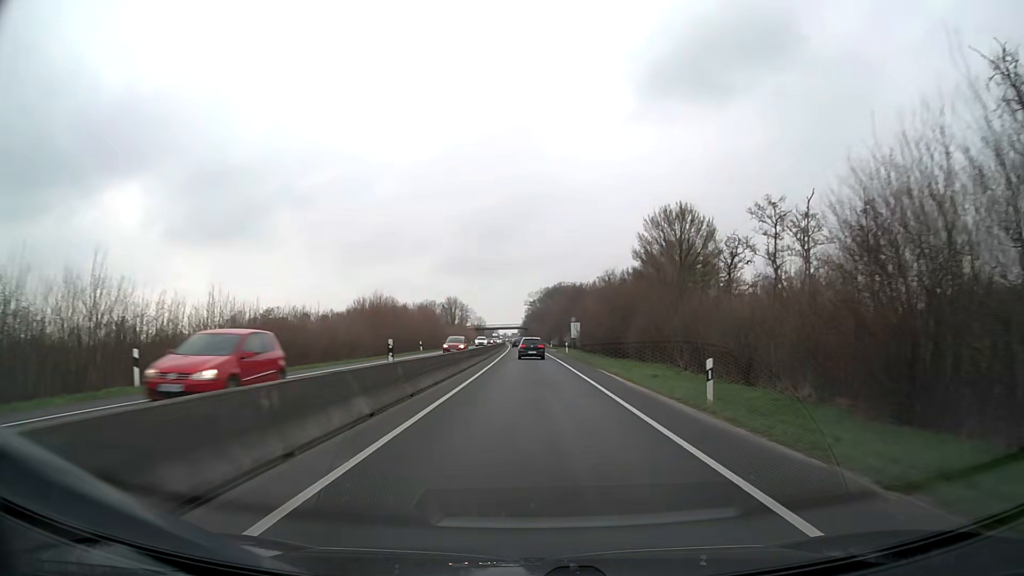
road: trunk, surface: asphalt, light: Day
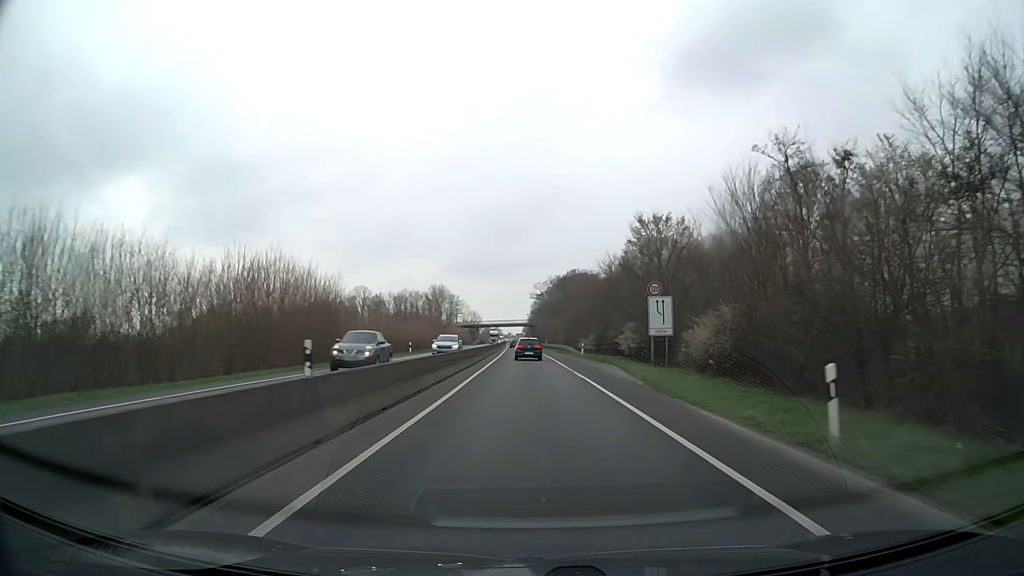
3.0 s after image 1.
(-0.3, +55.4) m; 0°
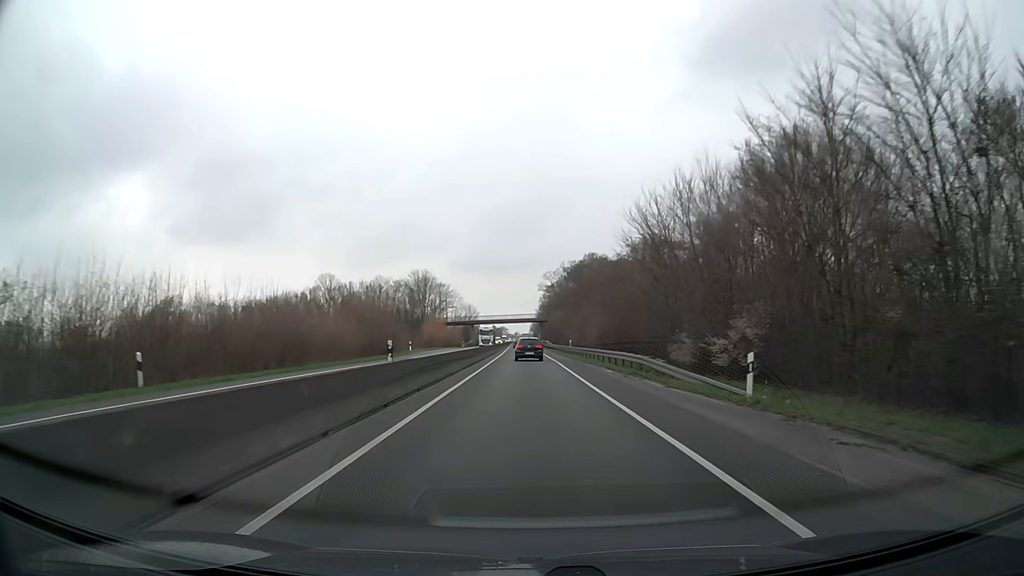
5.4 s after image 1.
(-0.2, +43.5) m; -1°
(0, +10) (0, +20) (0, +30) (0, +40) (0, +50) (0, +60) (-1, +70) (-1, +80) (-1, +90) (-1, +100) m
